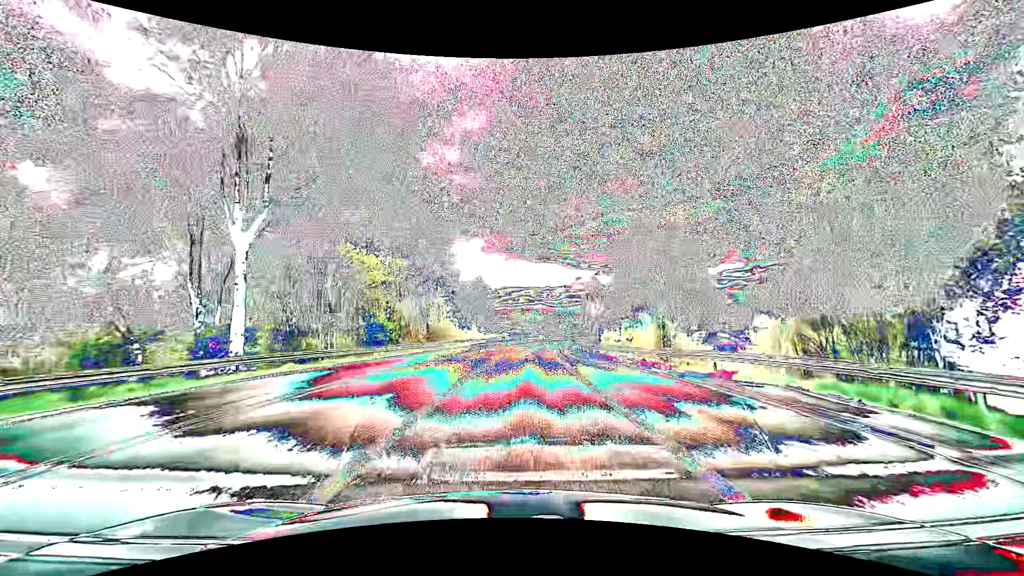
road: primary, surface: asphalt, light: Day
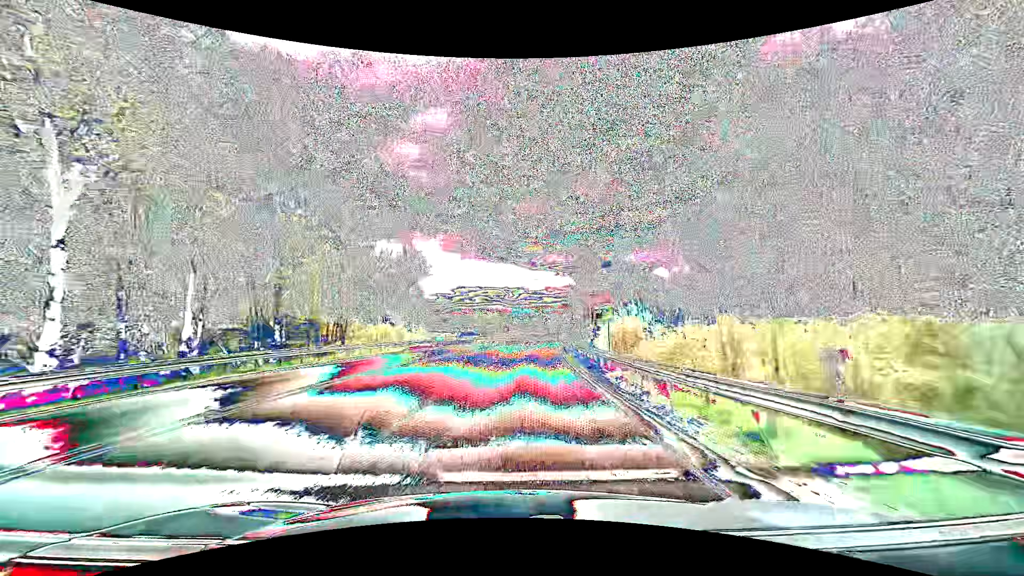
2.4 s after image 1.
(+1.4, +34.5) m; +5°
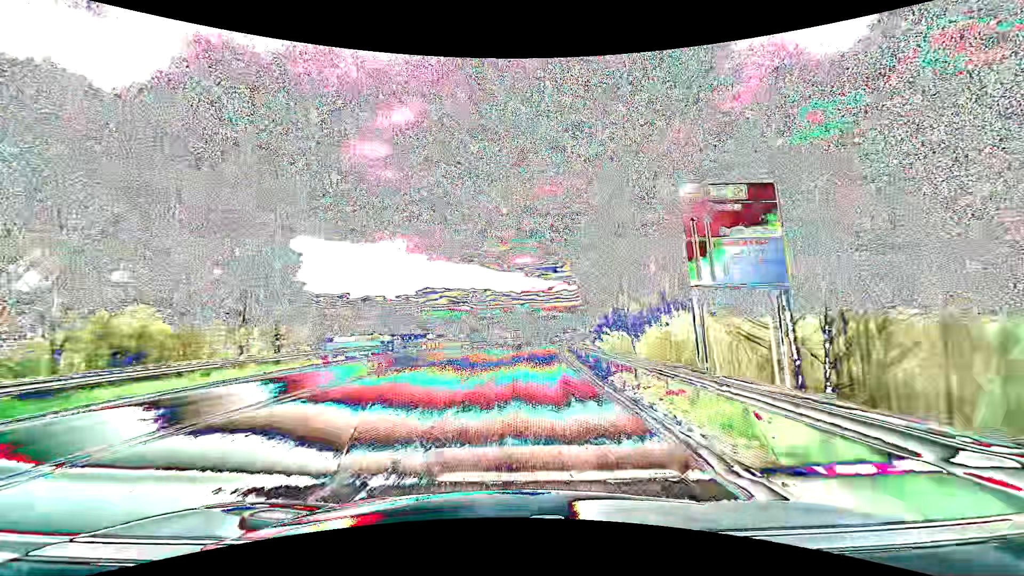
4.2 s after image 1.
(+1.2, +30.1) m; +4°
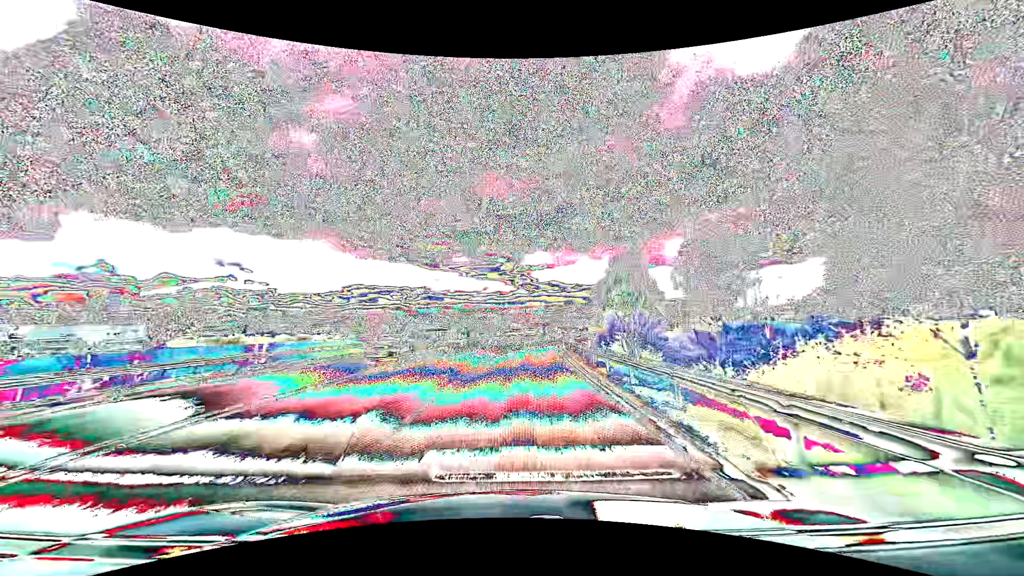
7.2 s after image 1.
(+3.5, +54.8) m; +7°
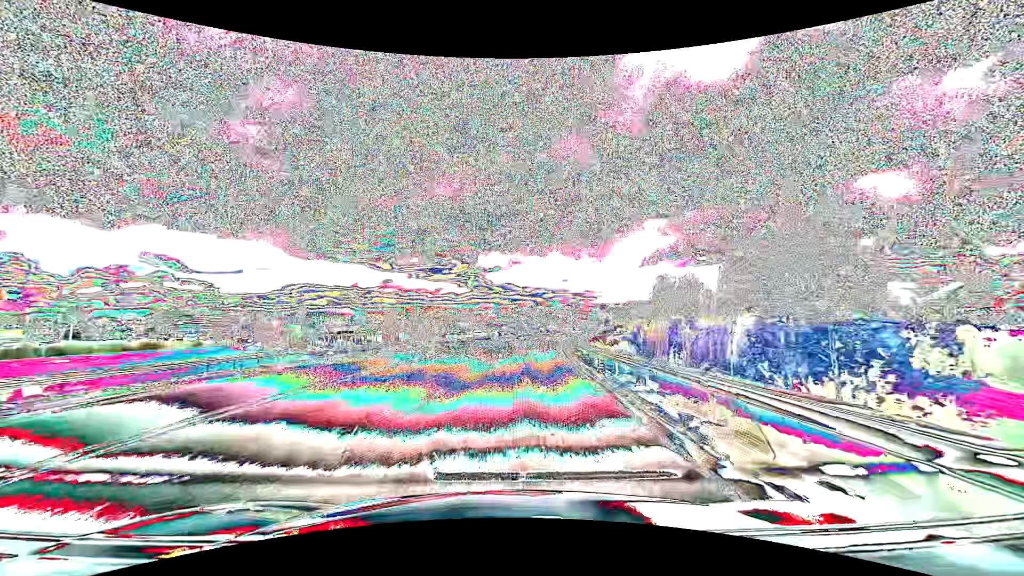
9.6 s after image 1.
(+2.5, +46.4) m; +6°
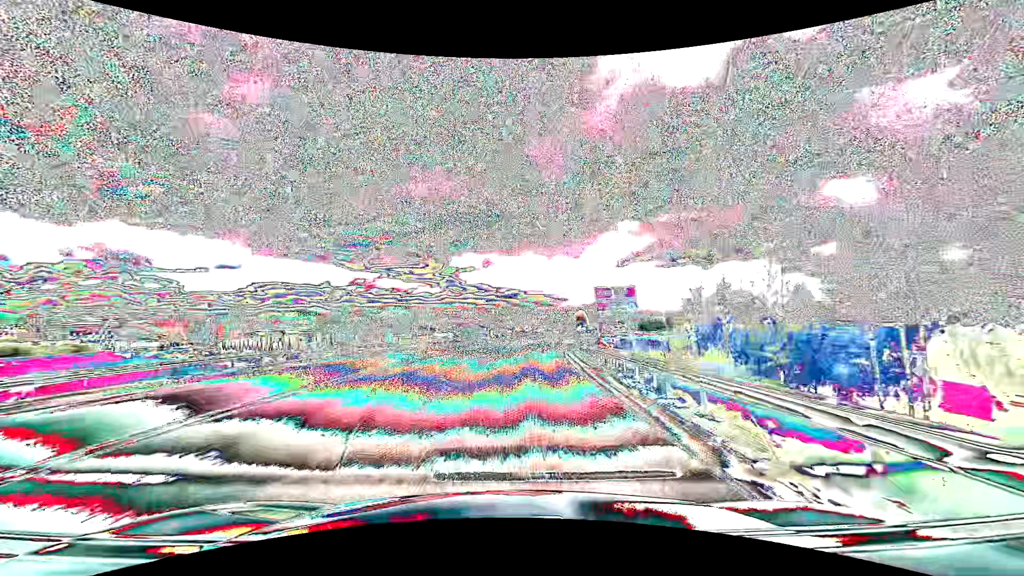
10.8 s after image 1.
(+0.6, +23.7) m; +3°
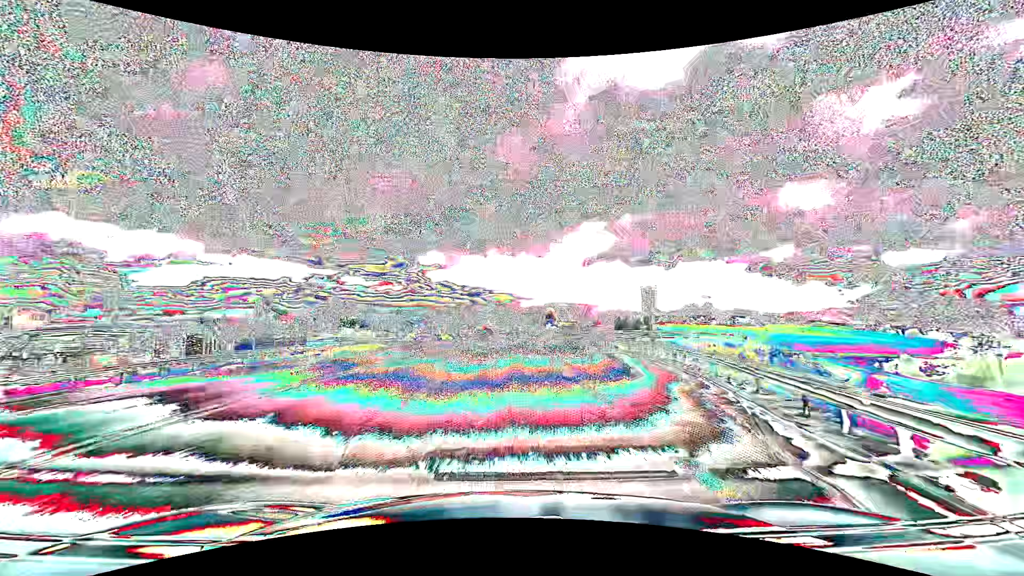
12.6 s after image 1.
(+1.4, +35.6) m; +4°
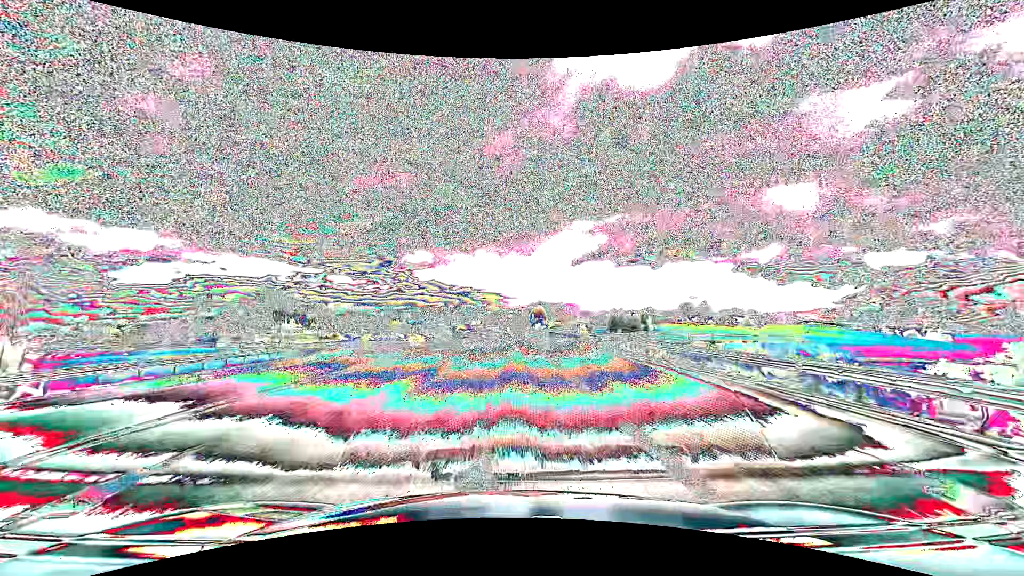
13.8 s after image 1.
(+0.3, +22.3) m; +1°
(0, +10) (0, +20) (0, +30) (+1, +40) (+1, +50) (+1, +60) (+1, +70) (+2, +80) (+2, +90) (+3, +100) m
